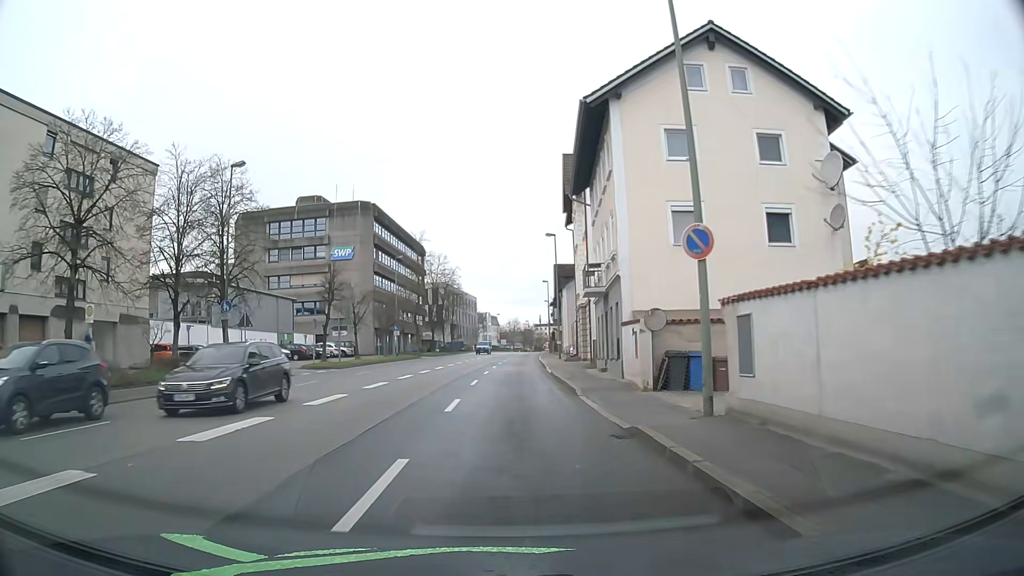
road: primary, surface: asphalt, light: Day
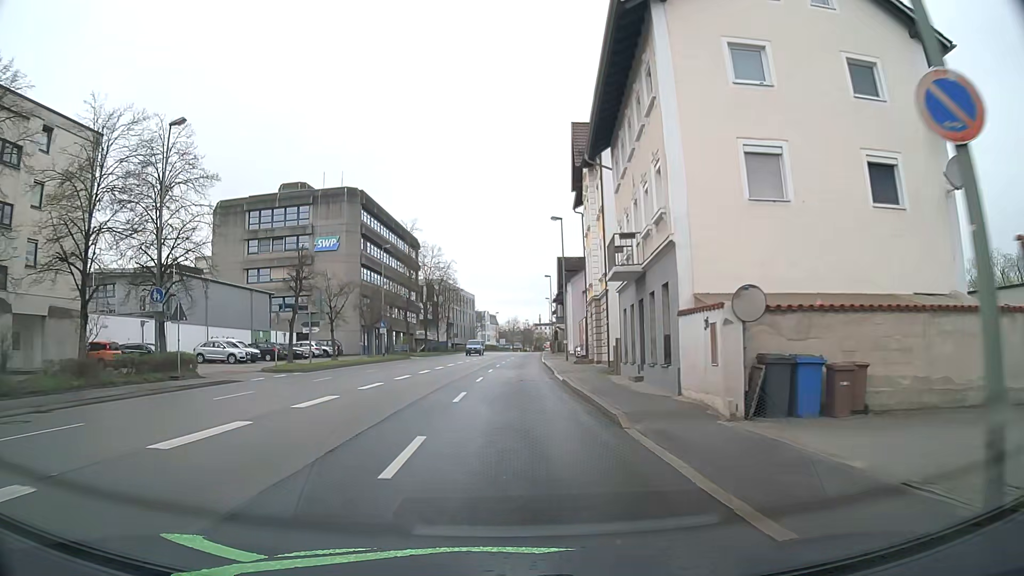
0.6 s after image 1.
(0.0, +7.1) m; 0°
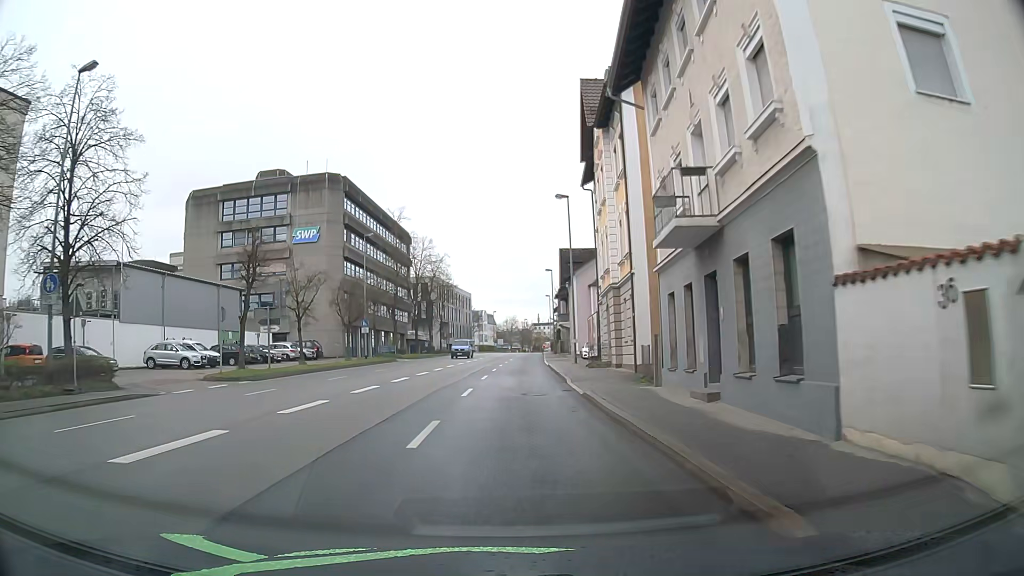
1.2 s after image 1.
(0.0, +7.1) m; 0°
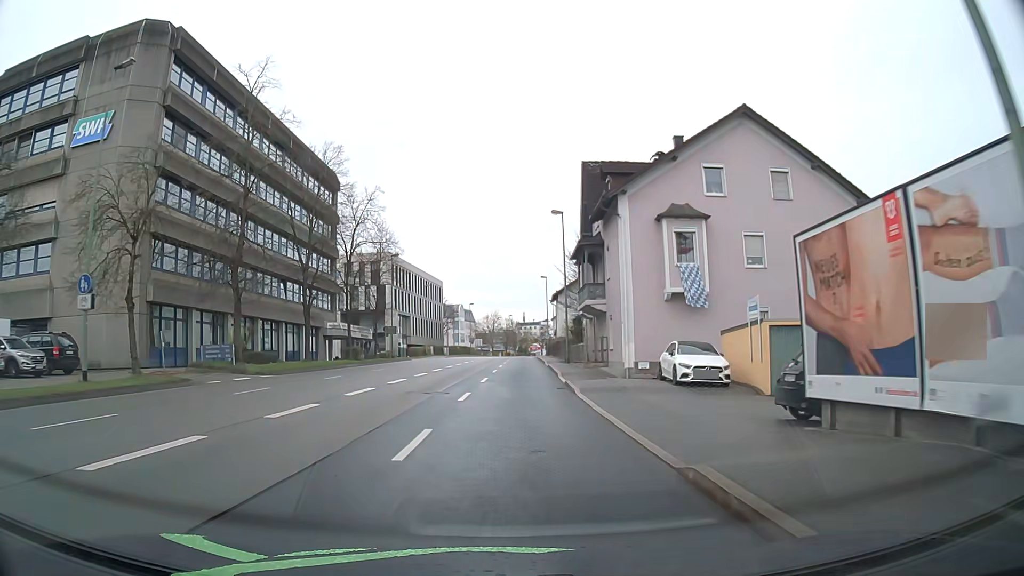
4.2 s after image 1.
(+0.5, +36.8) m; +1°
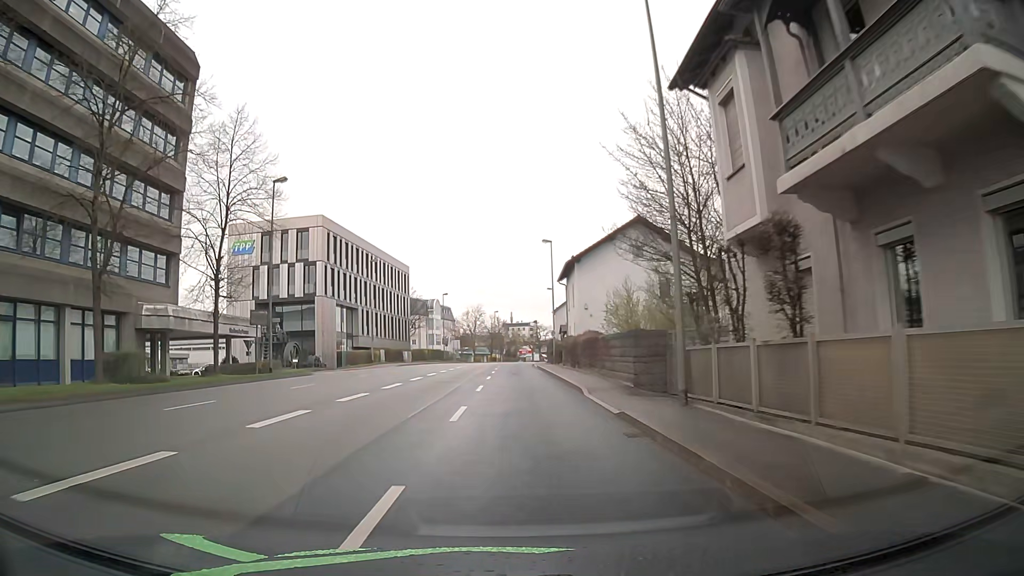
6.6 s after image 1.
(+0.3, +31.6) m; +1°
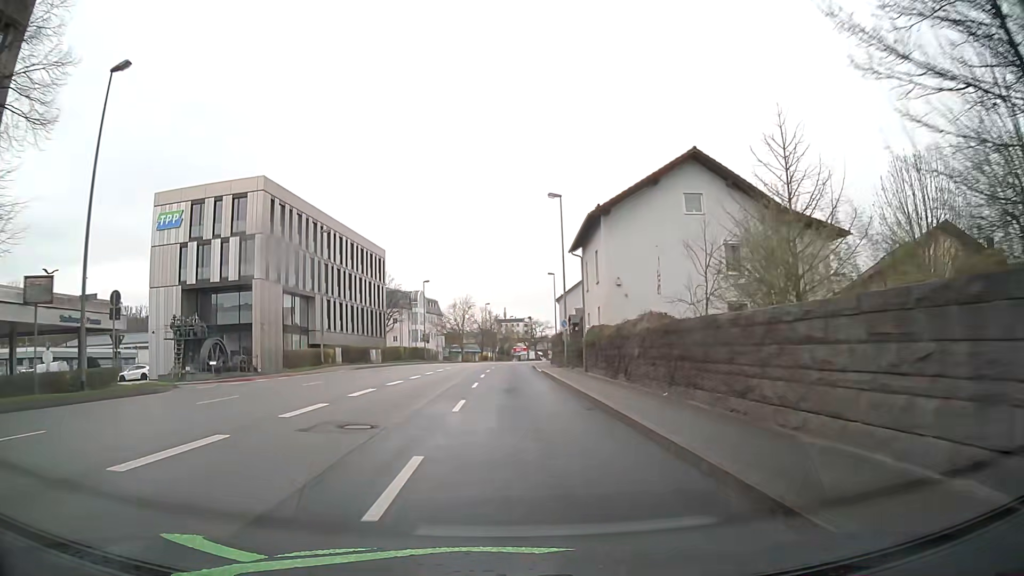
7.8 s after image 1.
(+0.1, +16.2) m; +1°
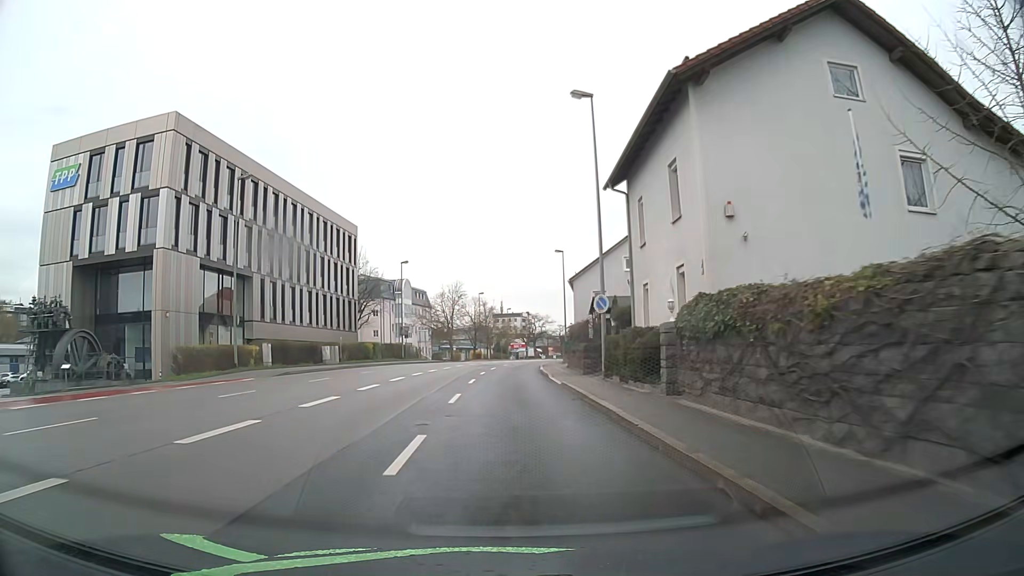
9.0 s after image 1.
(0.0, +16.2) m; 0°
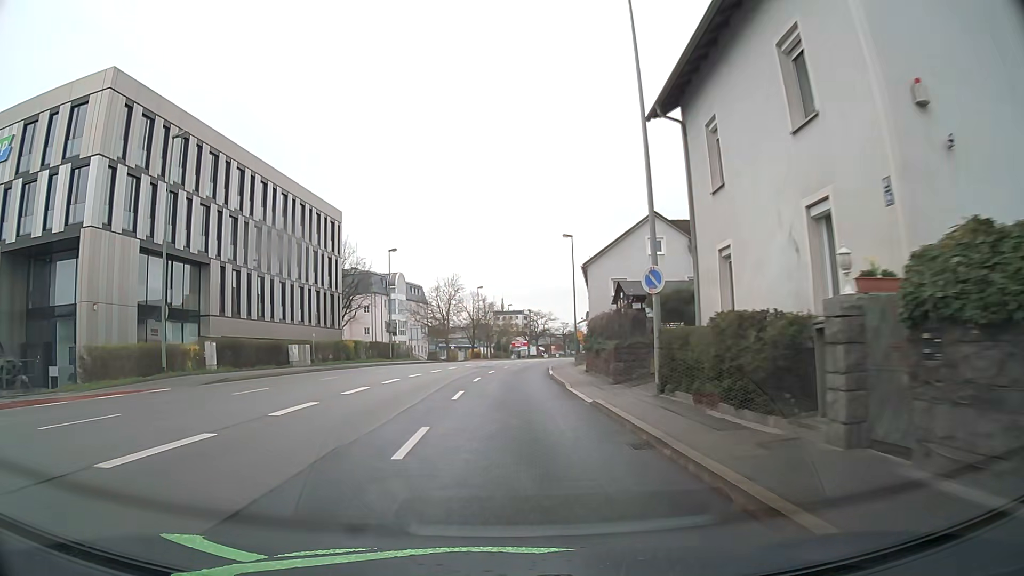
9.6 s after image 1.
(0.0, +8.0) m; 0°
(0, +10) (0, +20) (0, +30) (+1, +40) (+1, +50) (+3, +60) (+5, +70) (+6, +80) (+8, +89) (+11, +99) m
